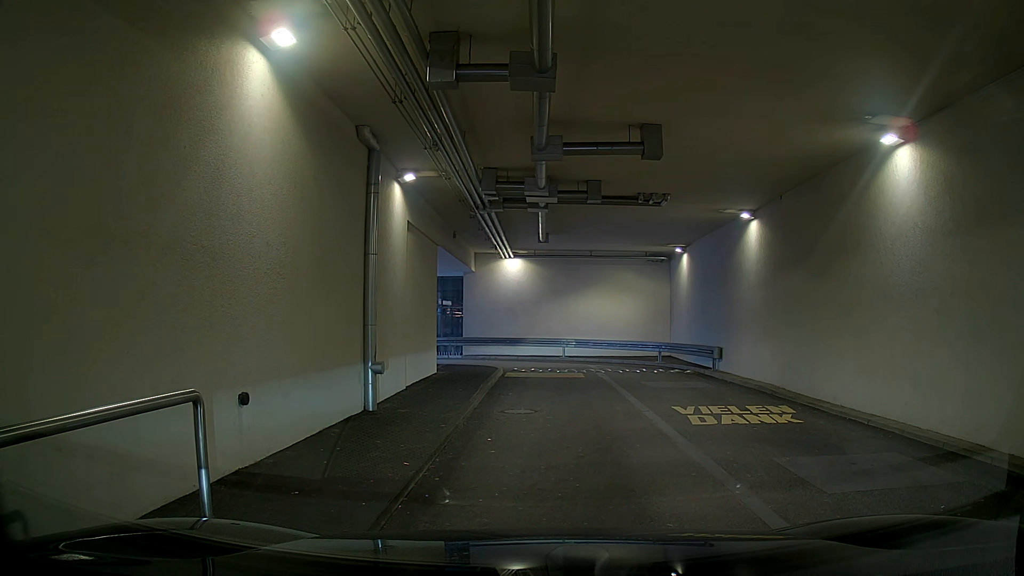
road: residential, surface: asphalt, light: Day
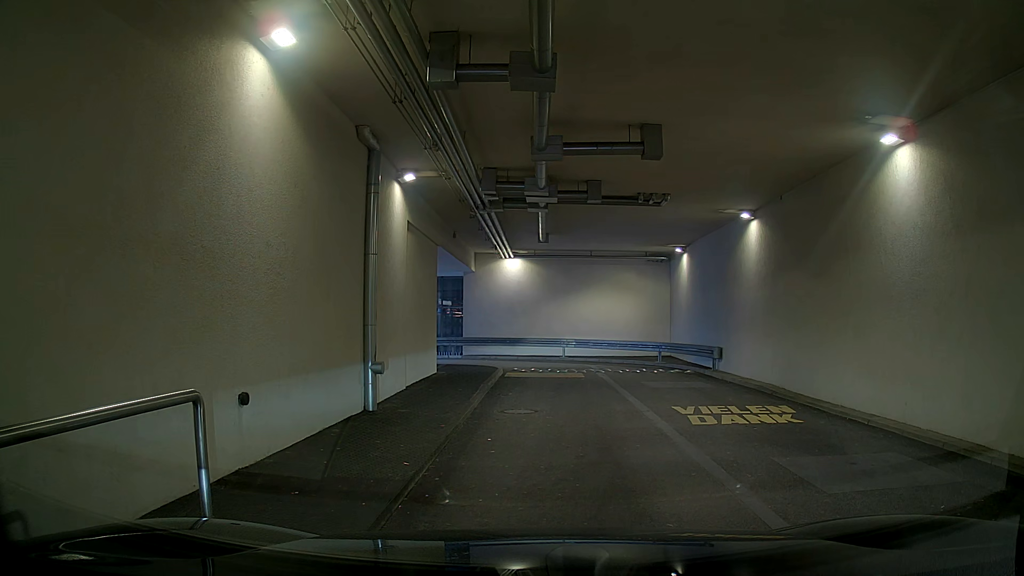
(0.0, 0.0) m; 0°
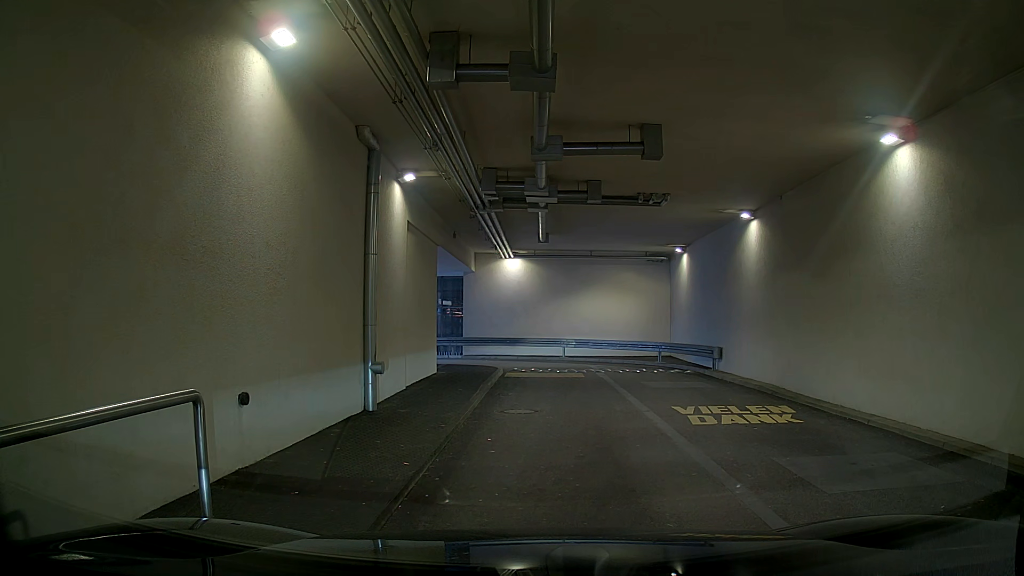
(0.0, 0.0) m; 0°
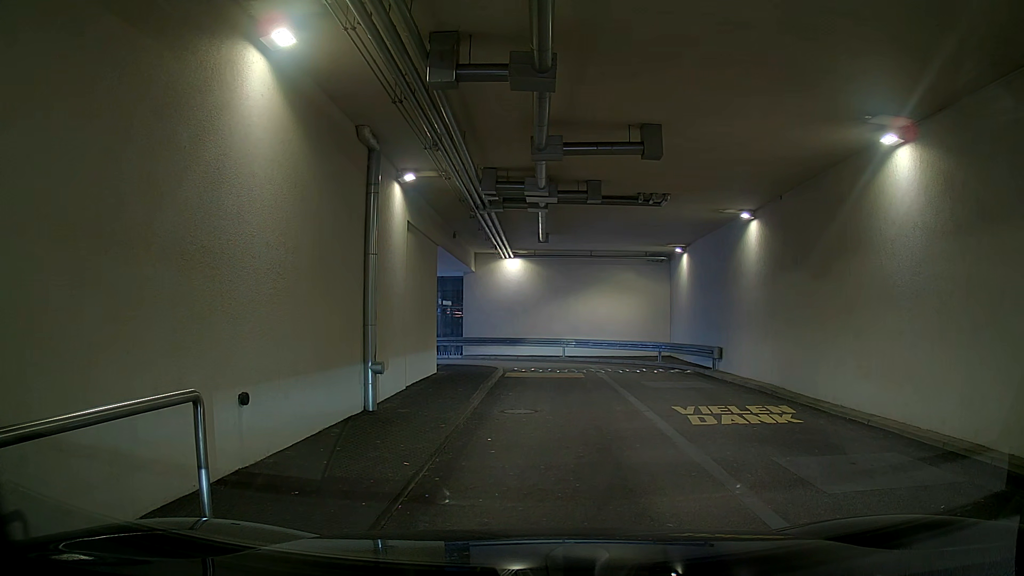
(0.0, 0.0) m; 0°
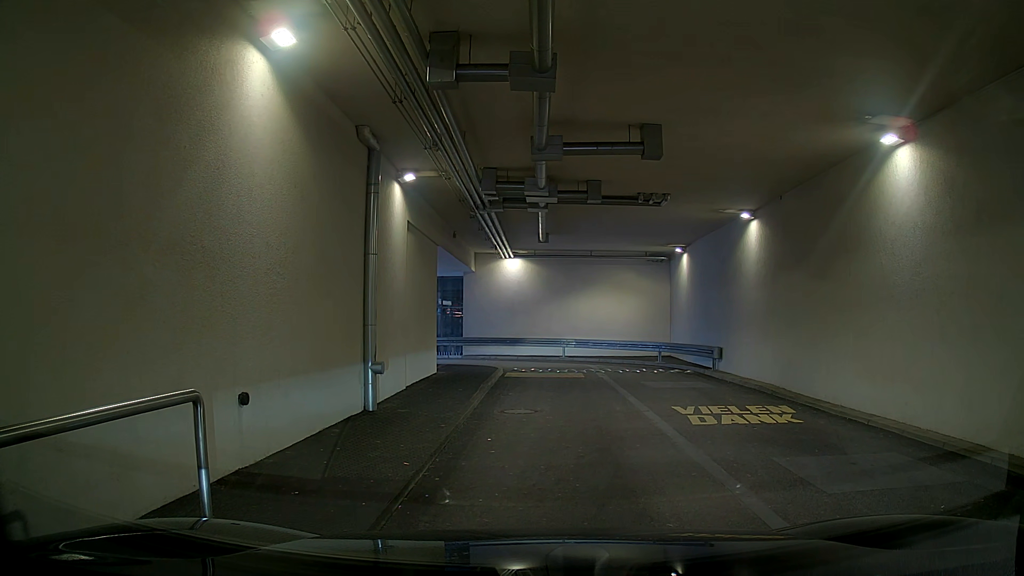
(0.0, 0.0) m; 0°
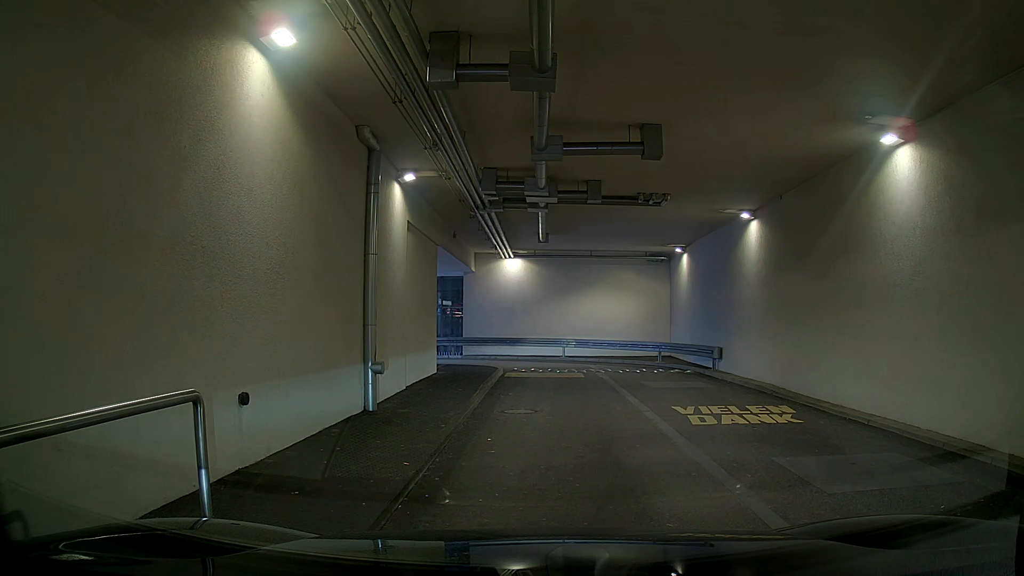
(0.0, 0.0) m; 0°
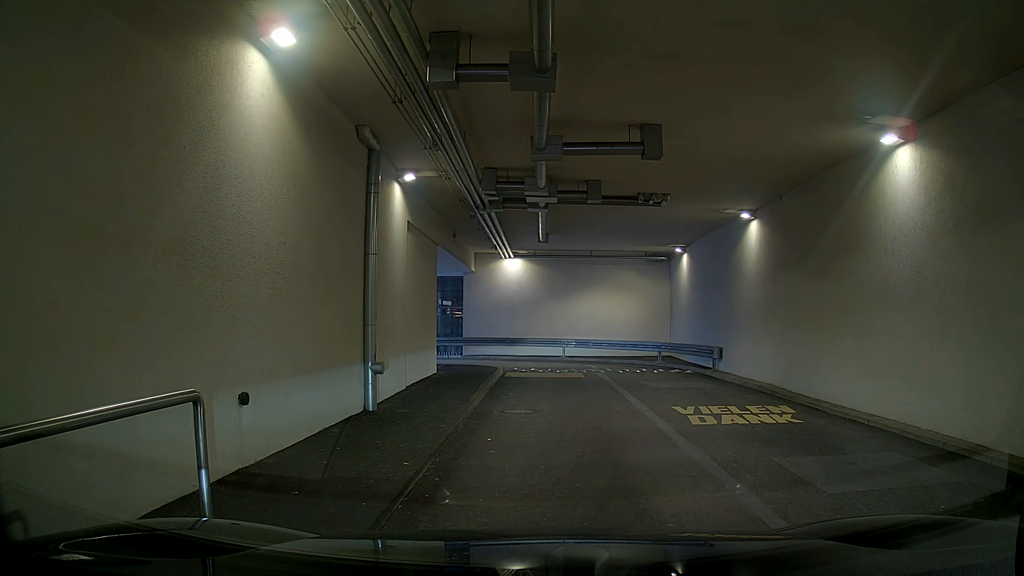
(0.0, 0.0) m; 0°
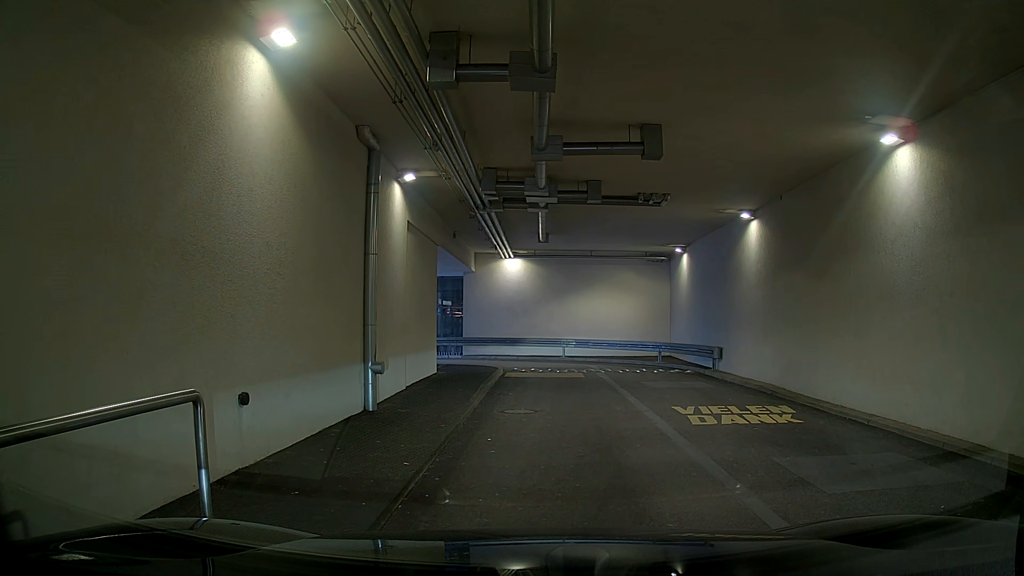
(0.0, 0.0) m; 0°
